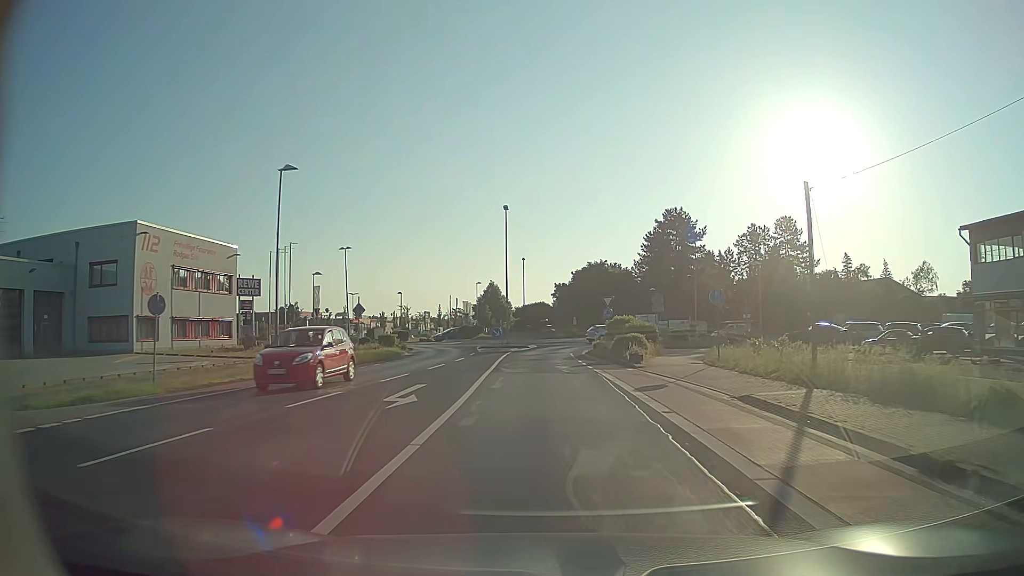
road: tertiary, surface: asphalt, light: Day
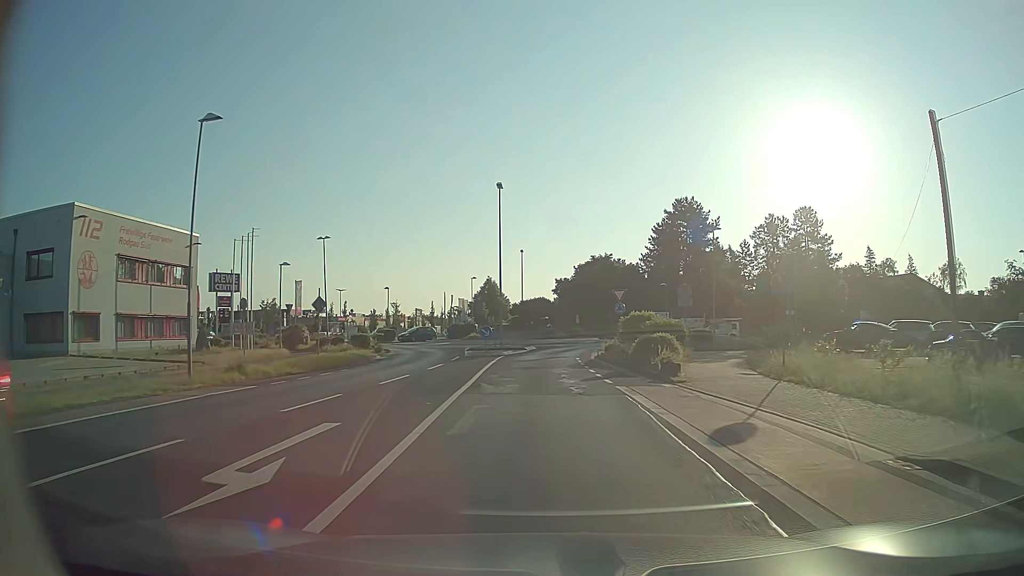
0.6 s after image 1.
(0.0, +7.0) m; 0°
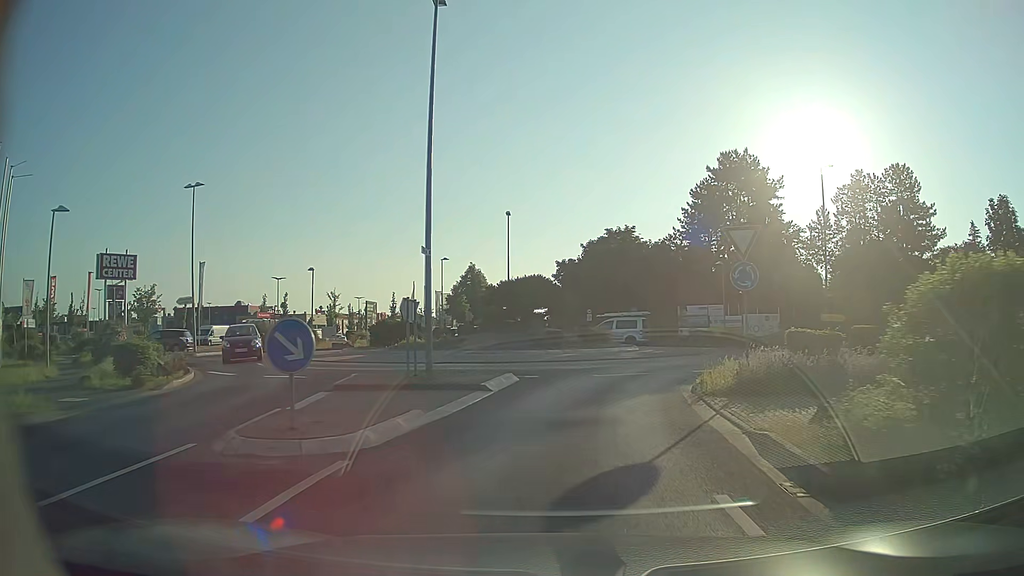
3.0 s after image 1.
(0.0, +24.0) m; 0°
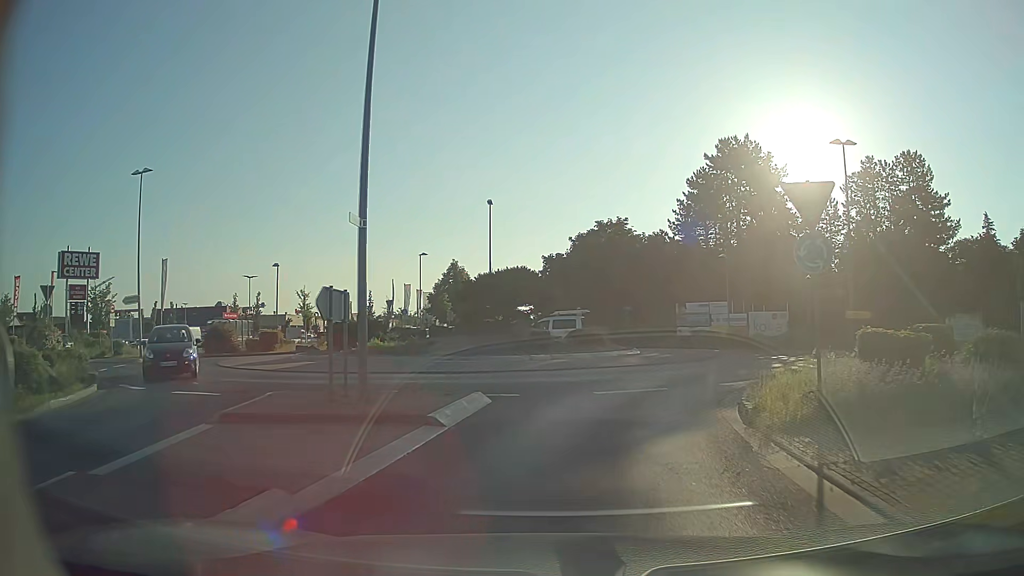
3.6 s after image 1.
(+0.1, +4.4) m; +1°
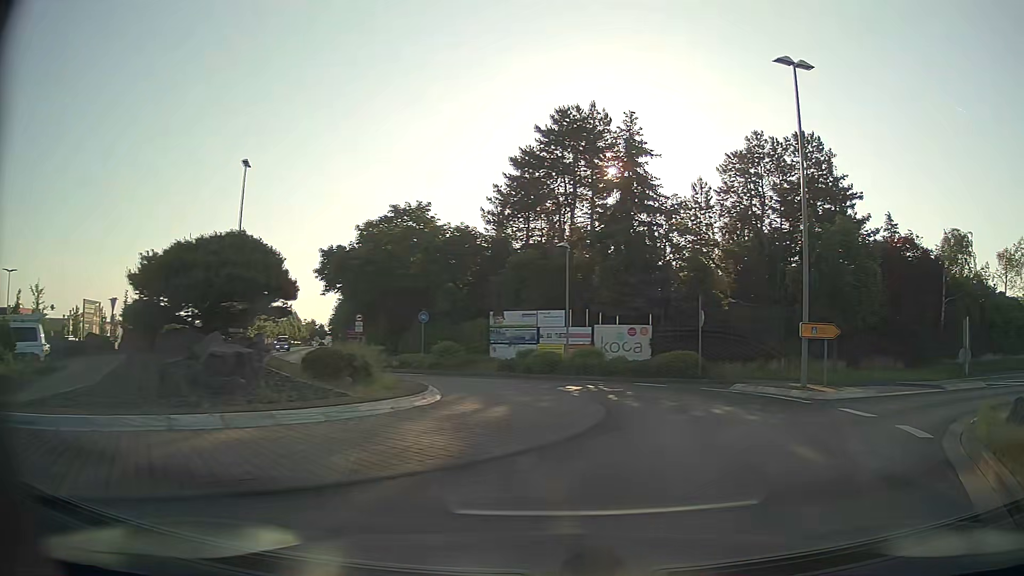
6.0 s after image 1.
(+1.2, +13.0) m; +17°
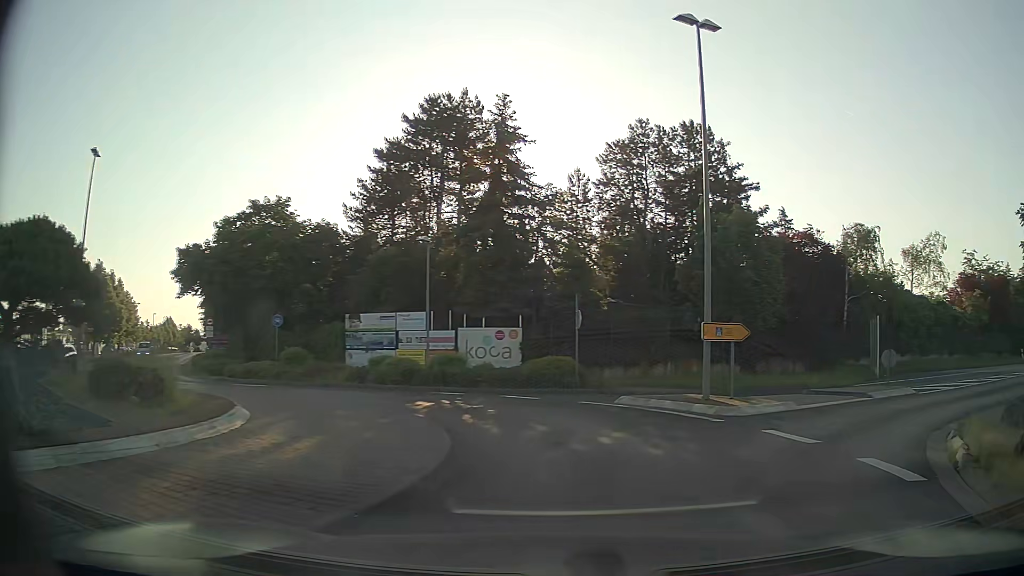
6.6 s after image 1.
(+0.3, +3.3) m; +11°
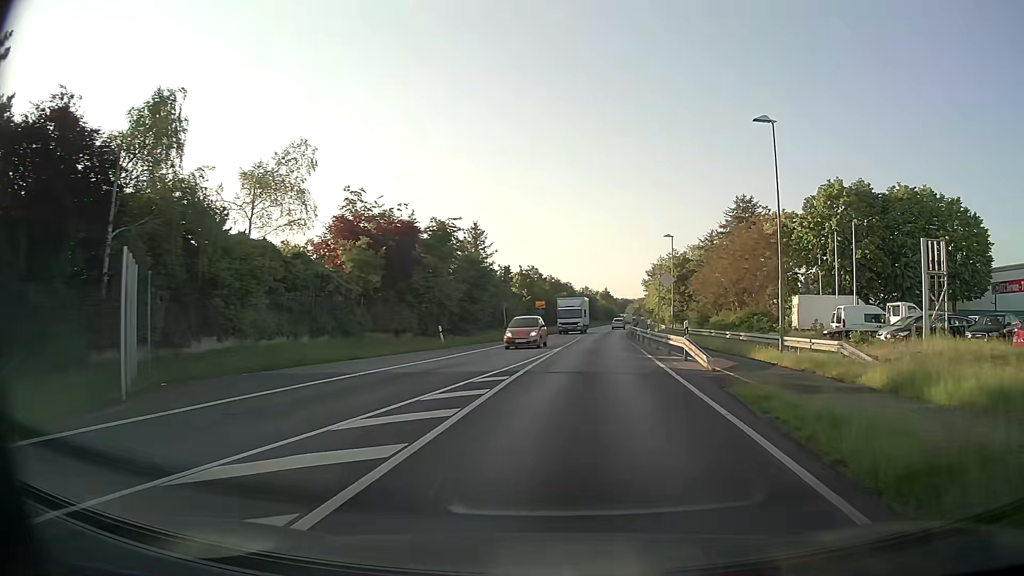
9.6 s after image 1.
(+10.7, +17.4) m; +54°
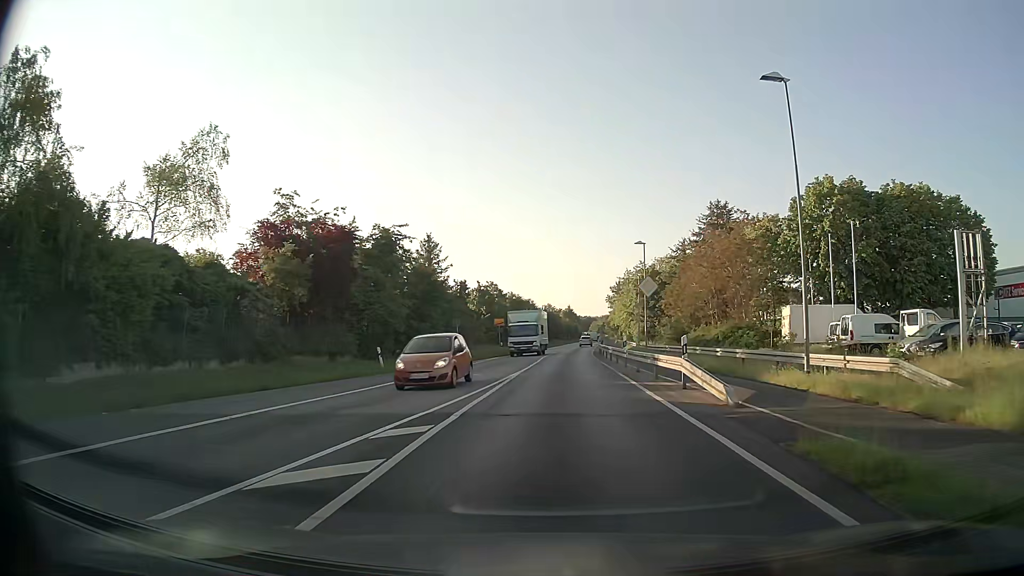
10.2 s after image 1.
(+0.2, +5.7) m; +4°
(0, +10) (0, +20) (0, +30) (+1, +40) (+1, +50) (+1, +60) (+2, +70) (+3, +80) (+3, +90) (+4, +100) m
